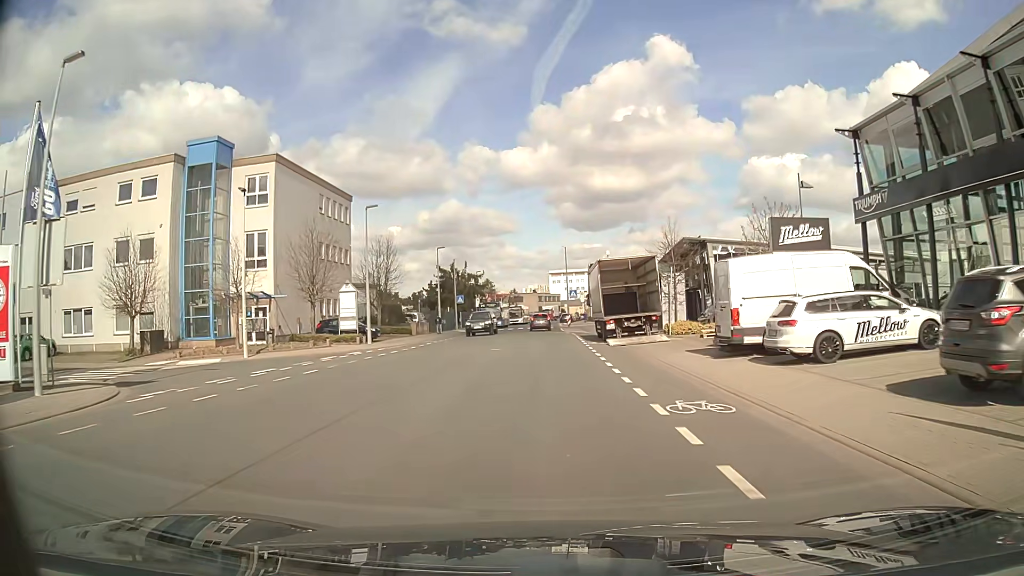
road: tertiary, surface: asphalt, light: Day
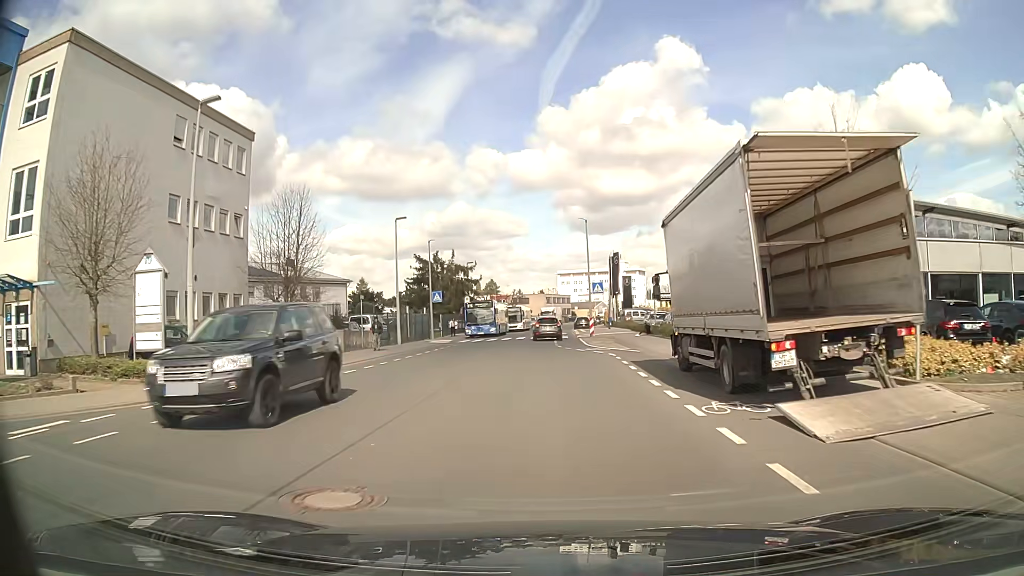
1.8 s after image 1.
(0.0, +20.6) m; -1°
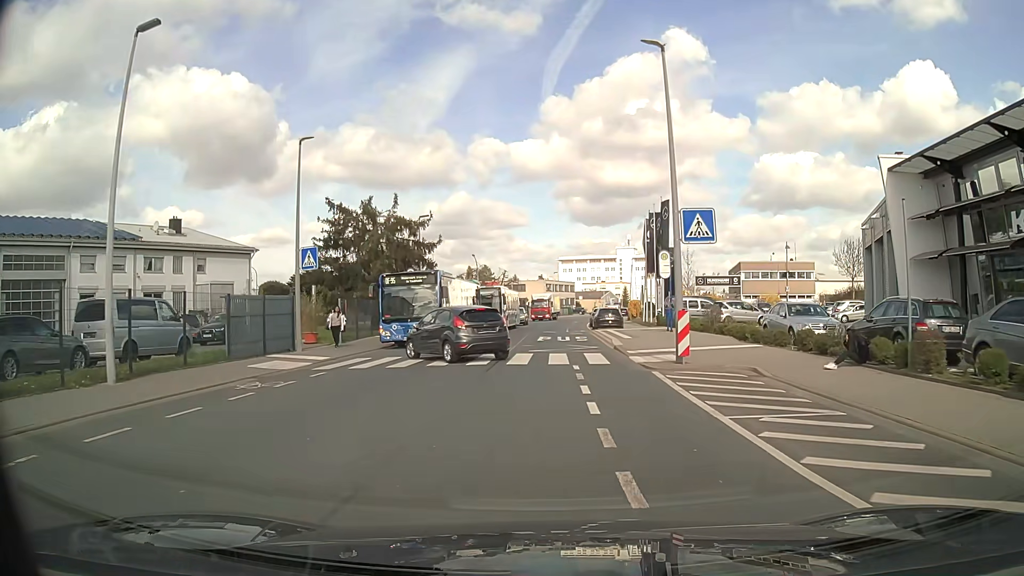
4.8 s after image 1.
(+0.1, +28.2) m; 0°
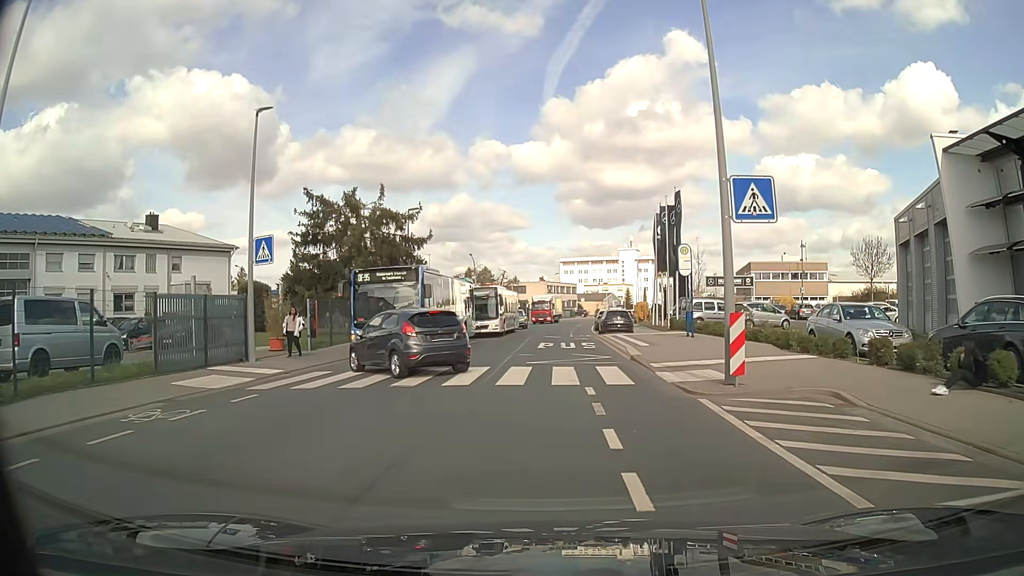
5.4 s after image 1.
(0.0, +4.0) m; +1°
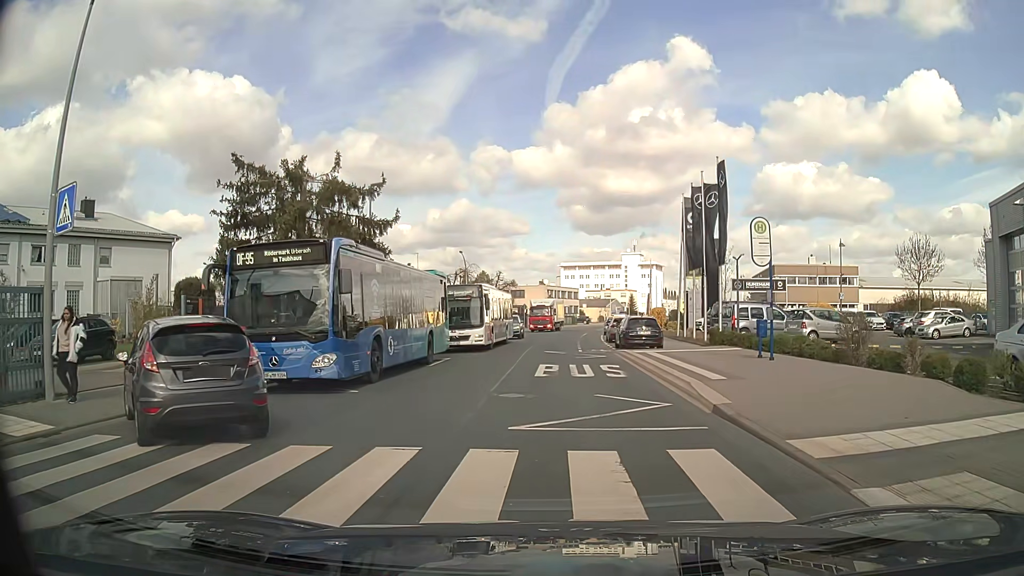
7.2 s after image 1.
(-0.1, +9.1) m; -1°
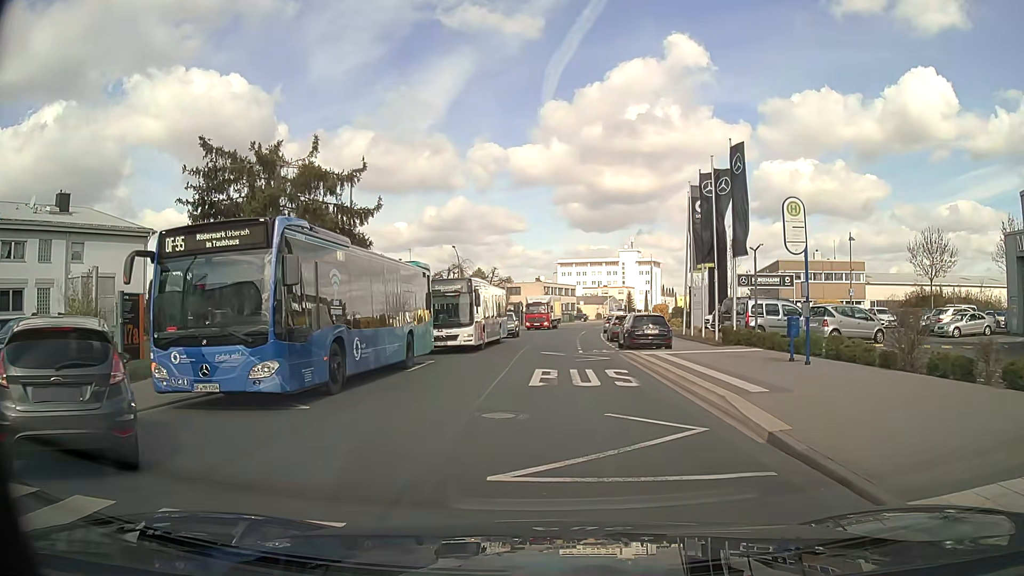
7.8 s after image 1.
(0.0, +2.7) m; +1°
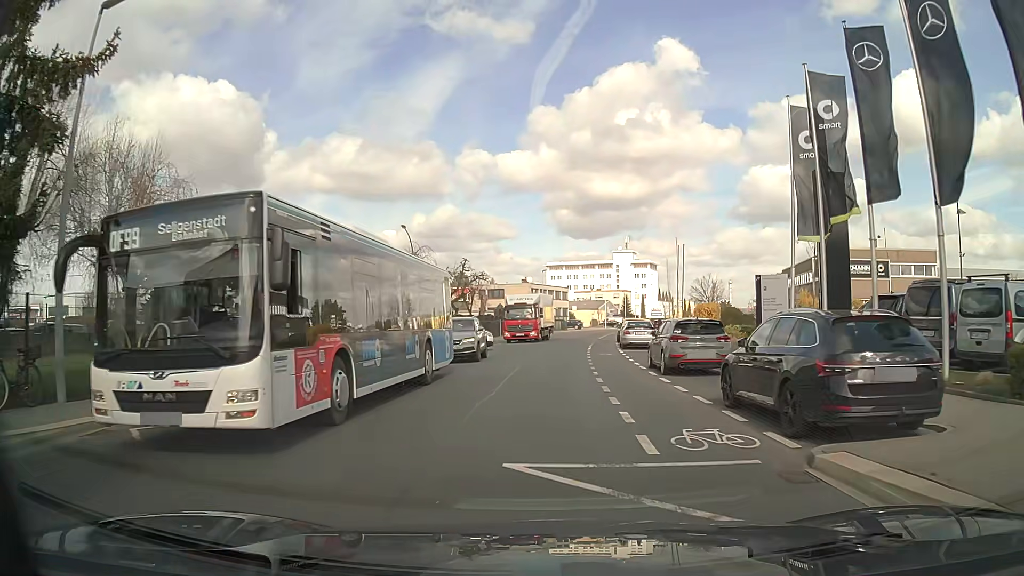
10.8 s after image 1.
(+0.2, +18.9) m; +1°
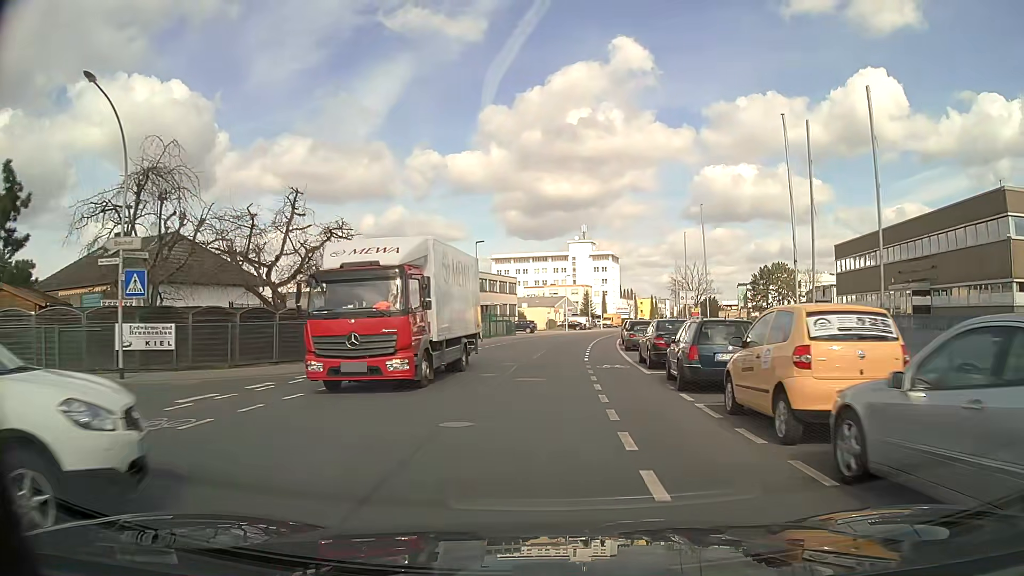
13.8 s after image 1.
(+0.9, +31.2) m; +4°
(0, +10) (0, +20) (+1, +30) (+2, +40) (+3, +50) (+4, +60) (+6, +70) (+8, +79) (+10, +89) (+13, +99) m
